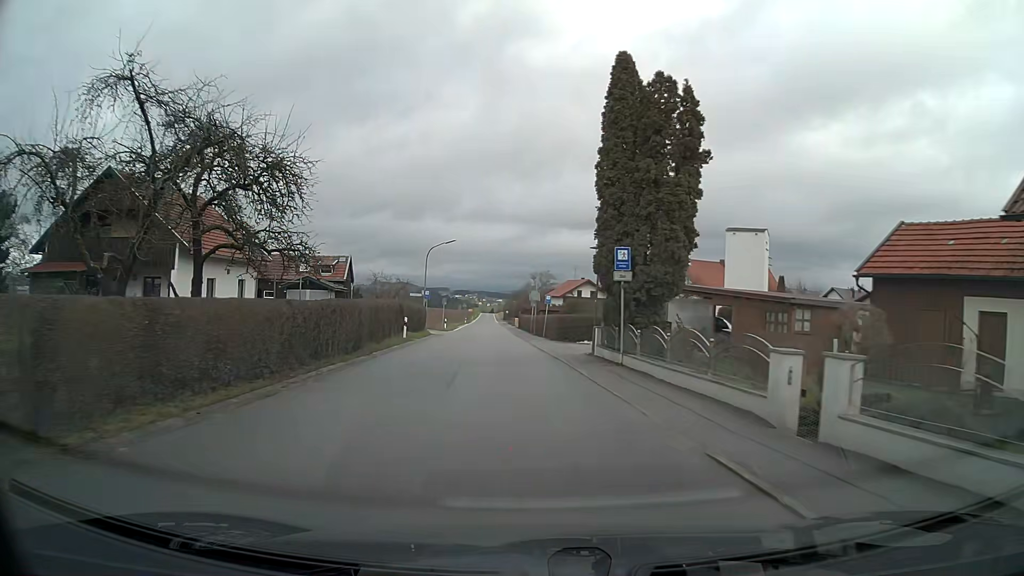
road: tertiary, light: Day
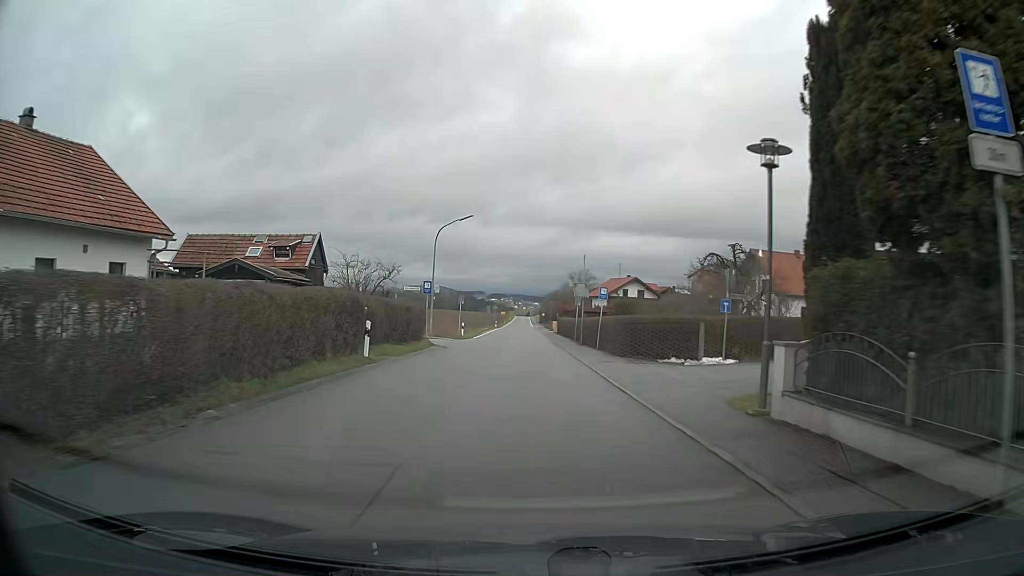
(-0.5, +15.0) m; -3°
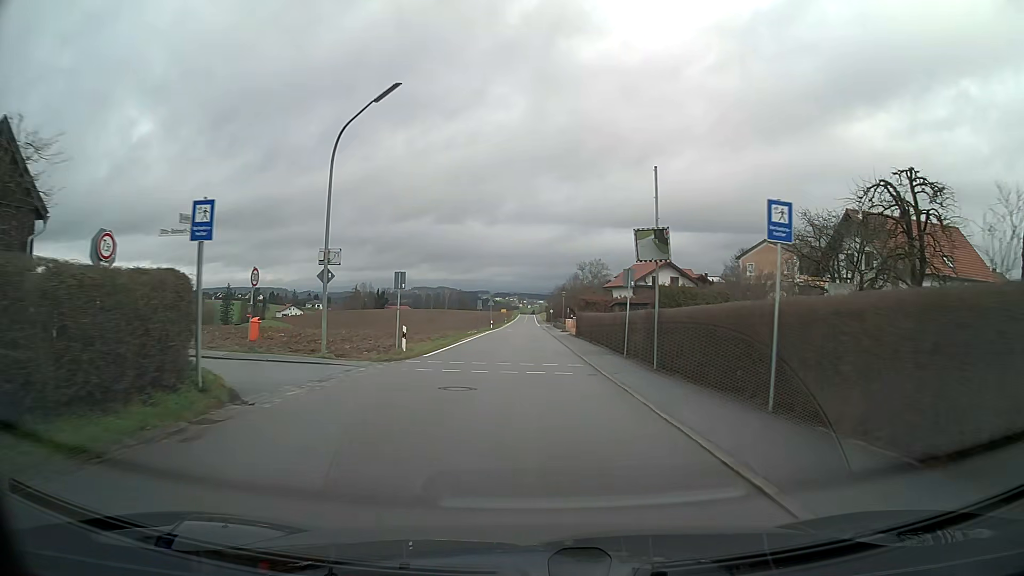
(-0.2, +23.4) m; 0°
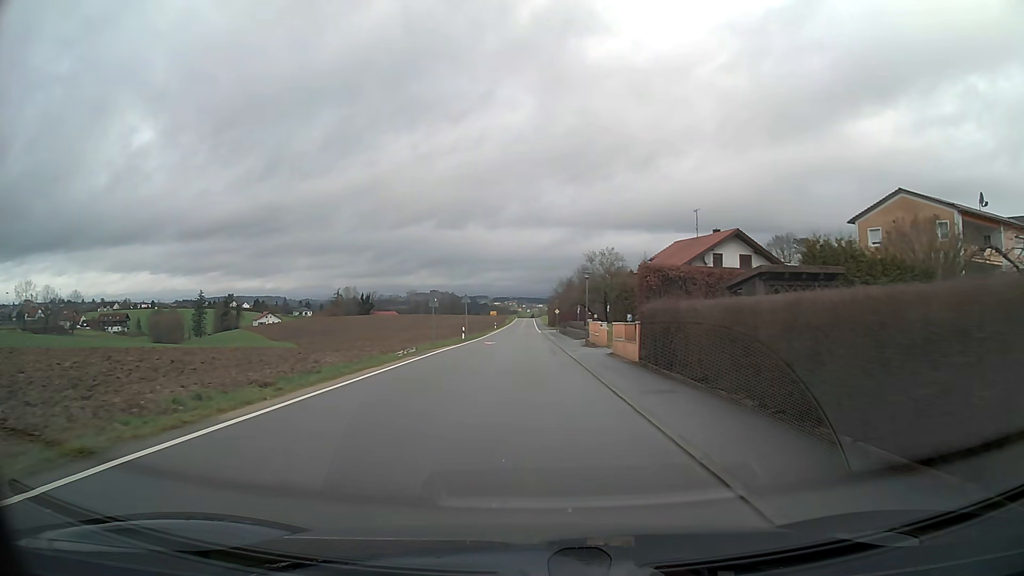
(0.0, +31.0) m; 0°
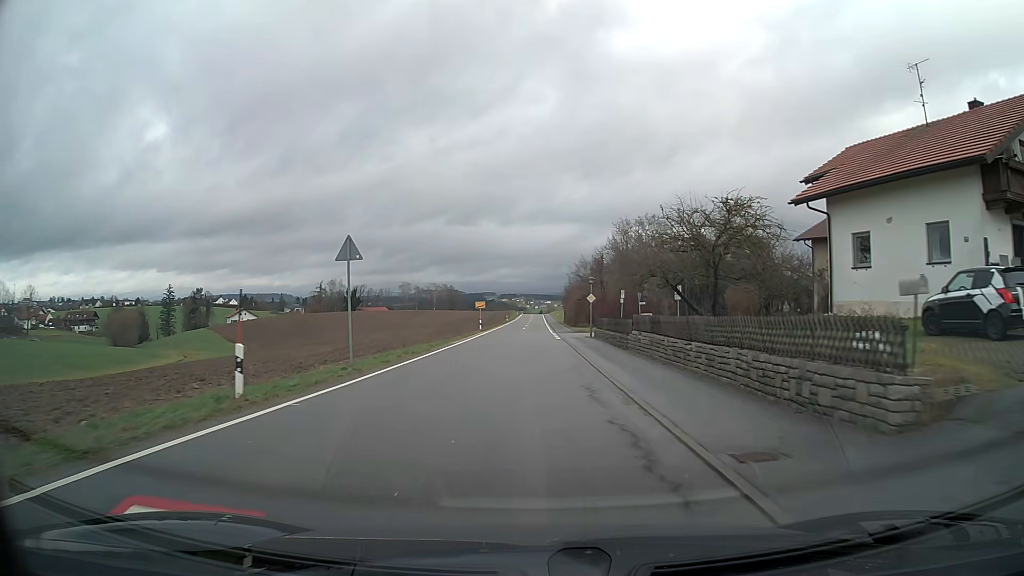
(-0.2, +38.8) m; -1°
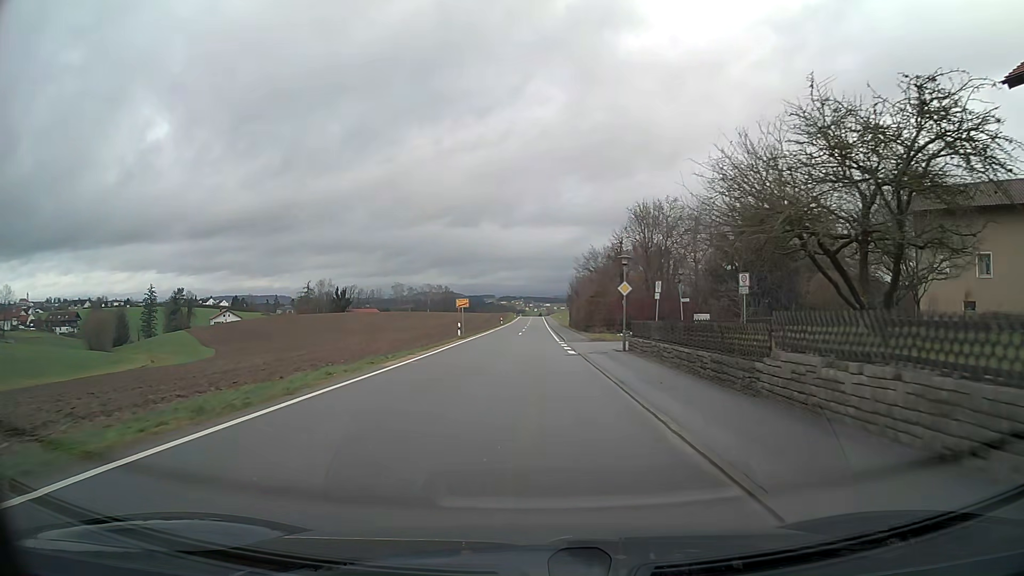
(0.0, +15.7) m; 0°
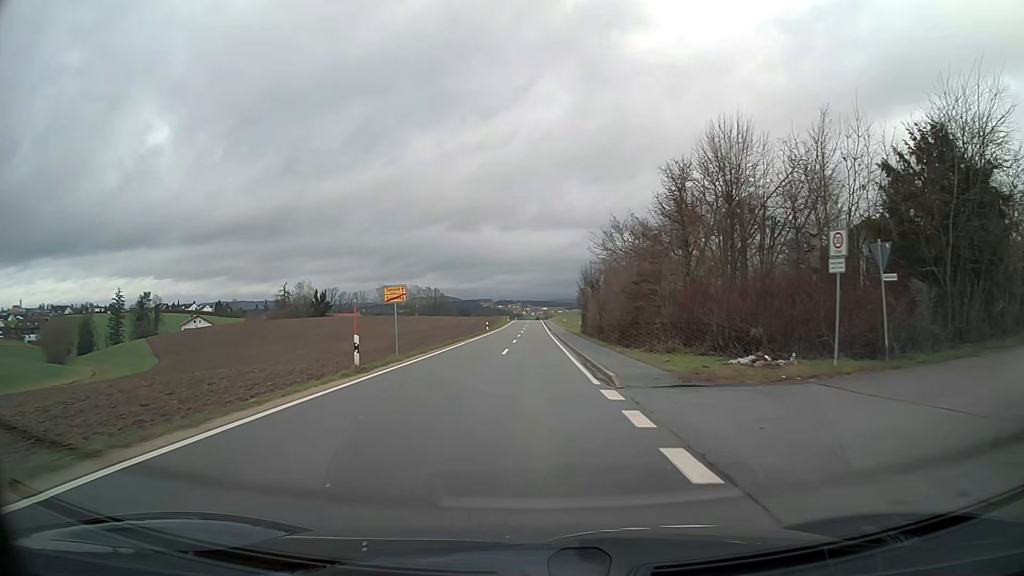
(+0.1, +23.5) m; +1°
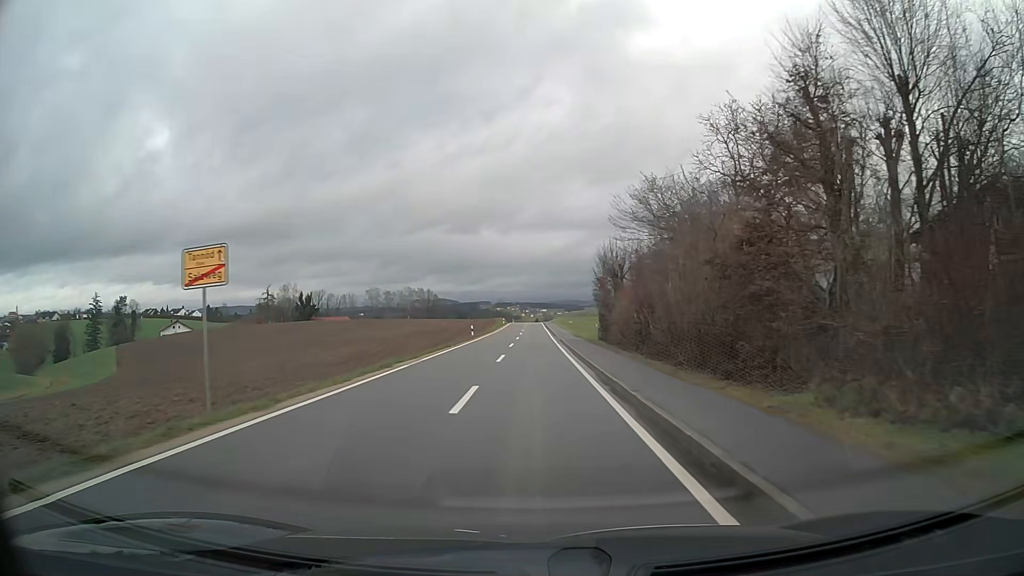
(0.0, +15.7) m; 0°
(0, +10) (0, +20) (0, +30) (0, +40) (0, +50) (0, +60) (0, +70) (0, +80) (0, +90) (0, +100) m
